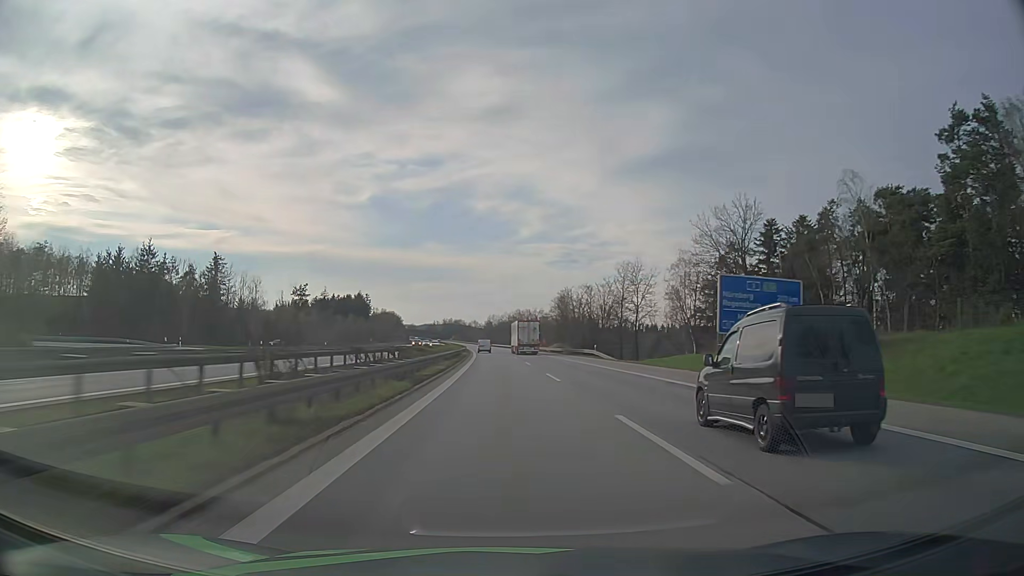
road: motorway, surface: asphalt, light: Day
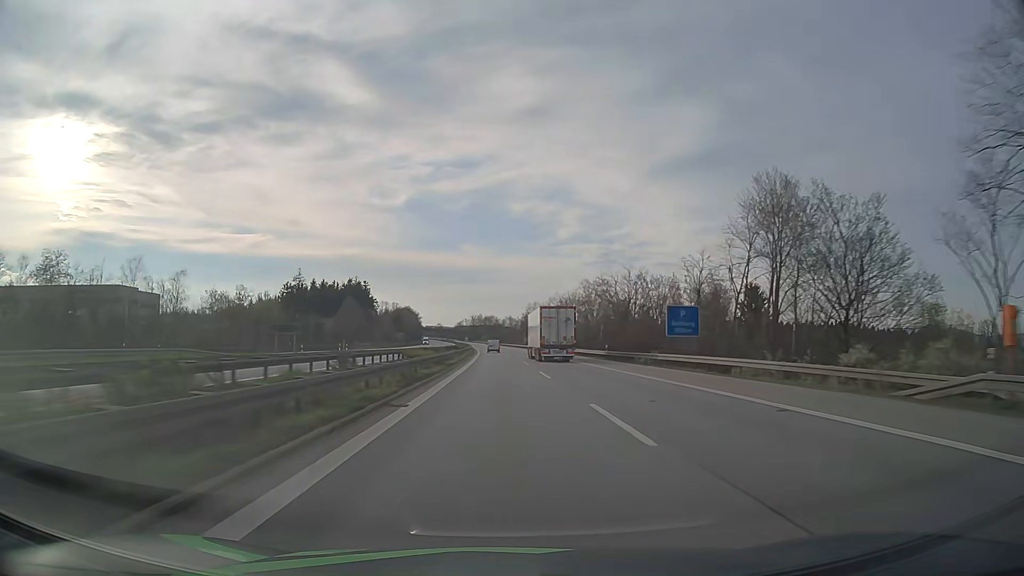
(-3.3, +106.7) m; -3°
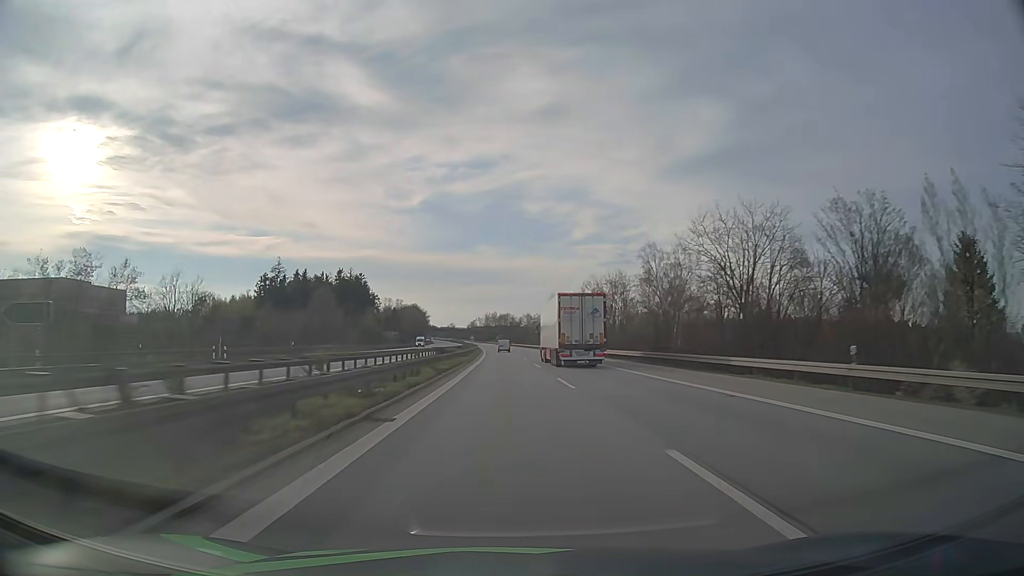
(-0.4, +42.8) m; -1°
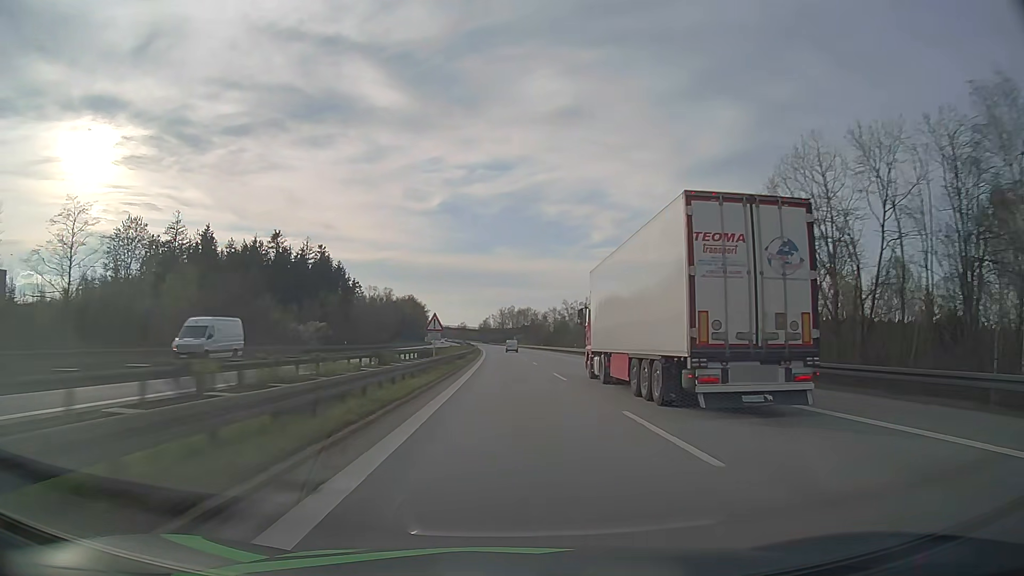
(-1.3, +86.0) m; -2°
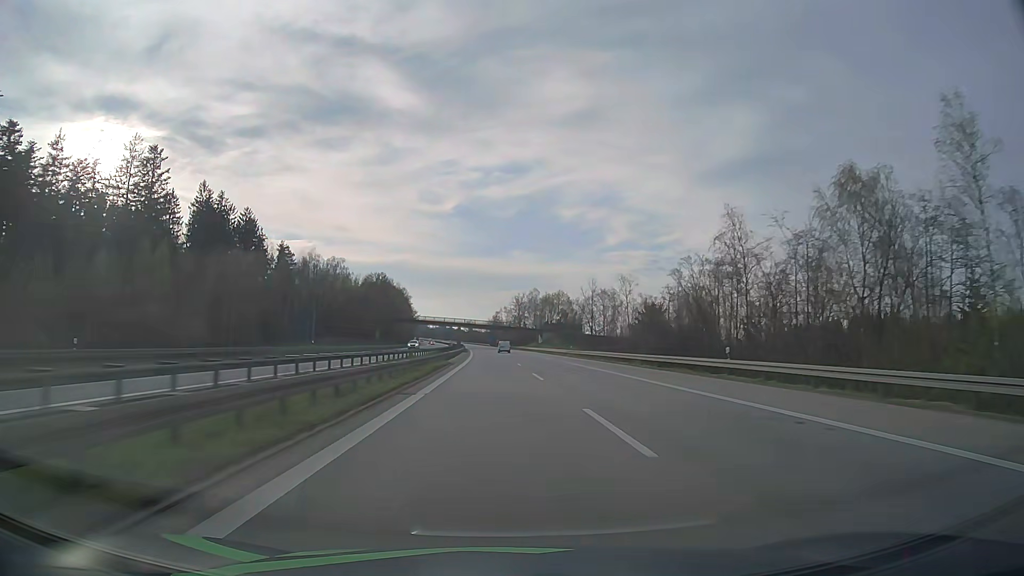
(-1.3, +108.3) m; -1°
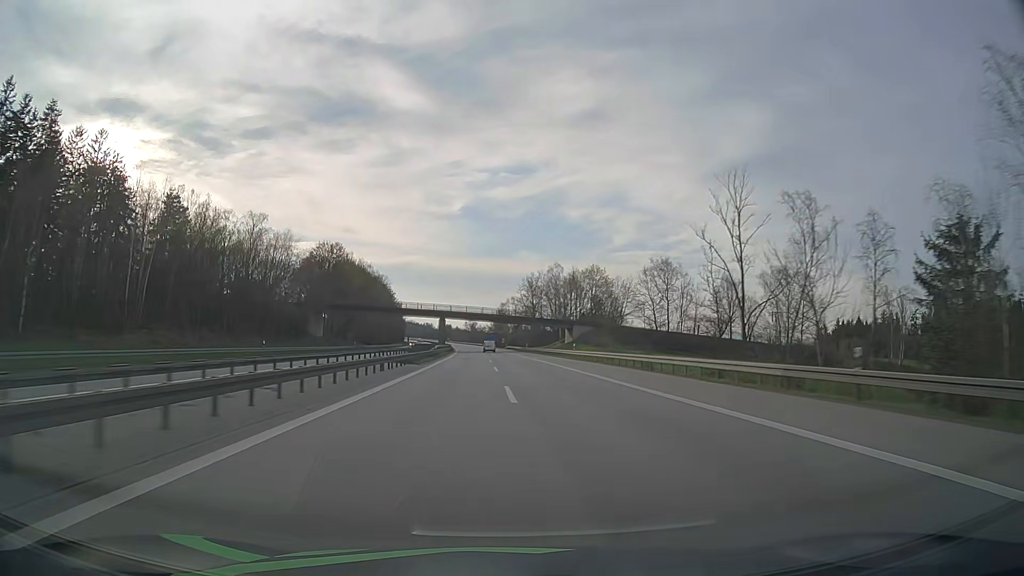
(-0.2, +65.2) m; -1°
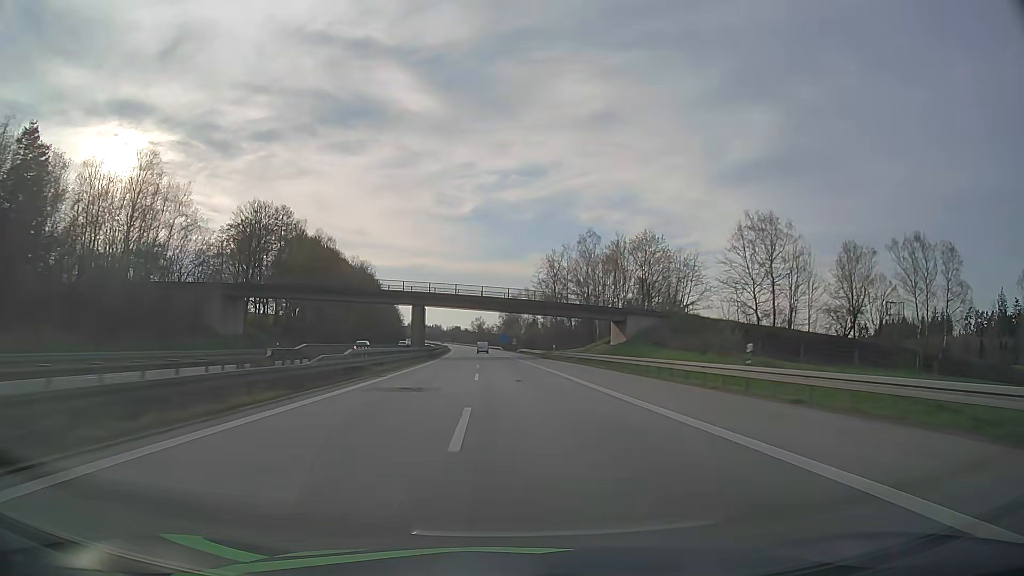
(-0.3, +43.4) m; -1°
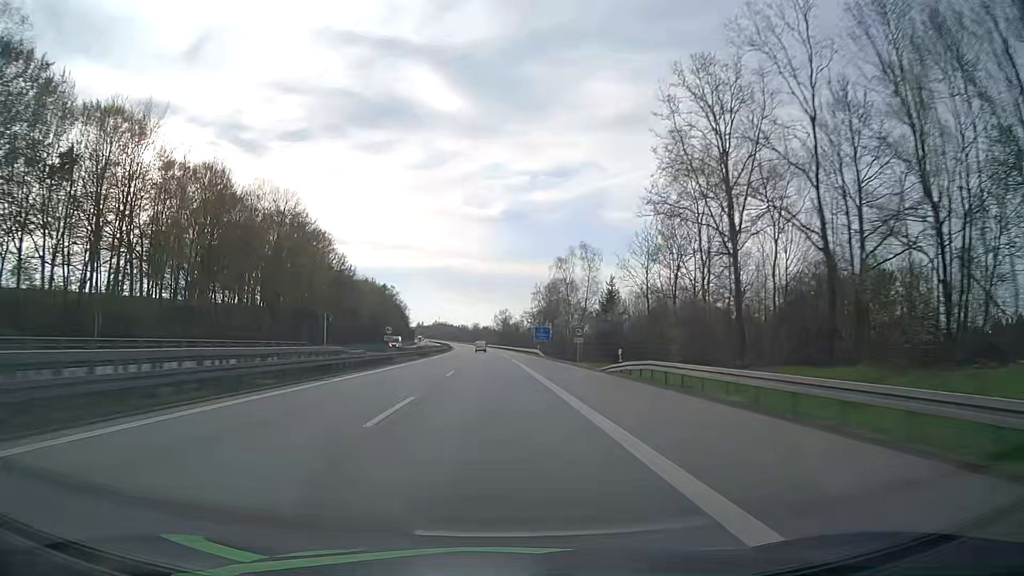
(-1.7, +86.3) m; -3°
(0, +10) (0, +20) (0, +30) (0, +40) (0, +50) (-1, +60) (-1, +70) (-1, +80) (-2, +90) (-2, +100) m
